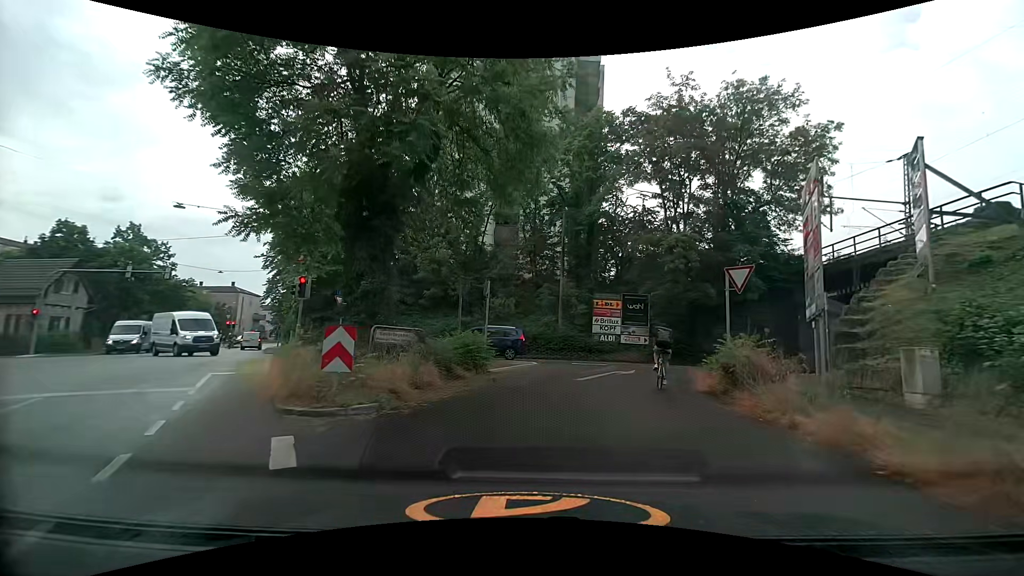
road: unclassified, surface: asphalt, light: Day
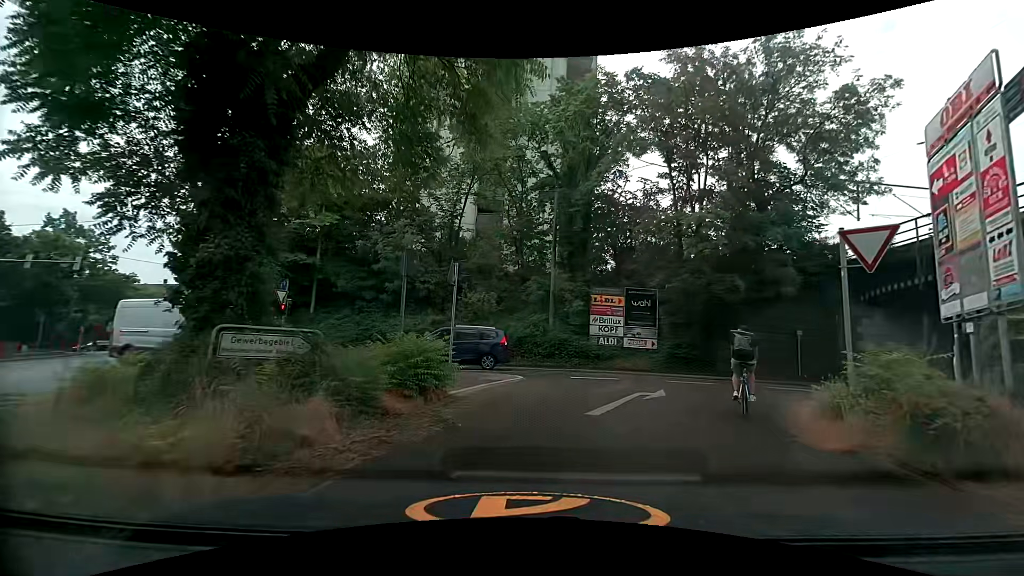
(+0.1, +5.6) m; +3°
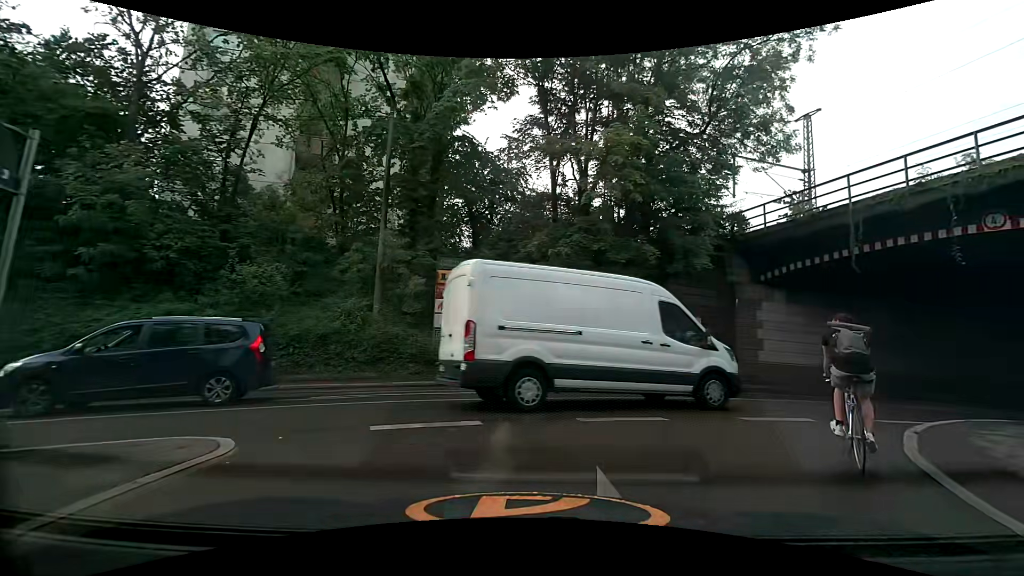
(+0.7, +8.4) m; +16°
